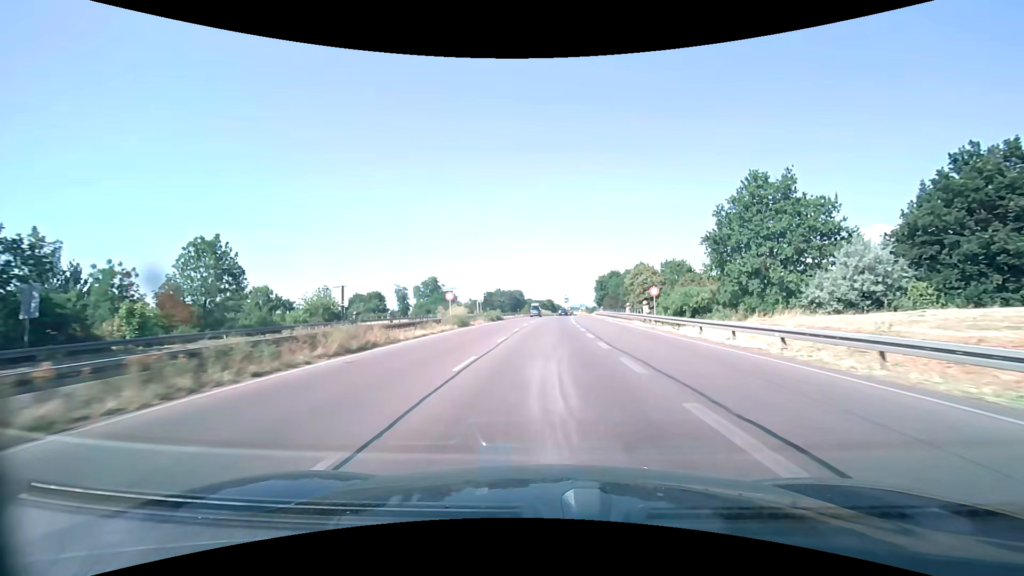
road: trunk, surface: asphalt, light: Day
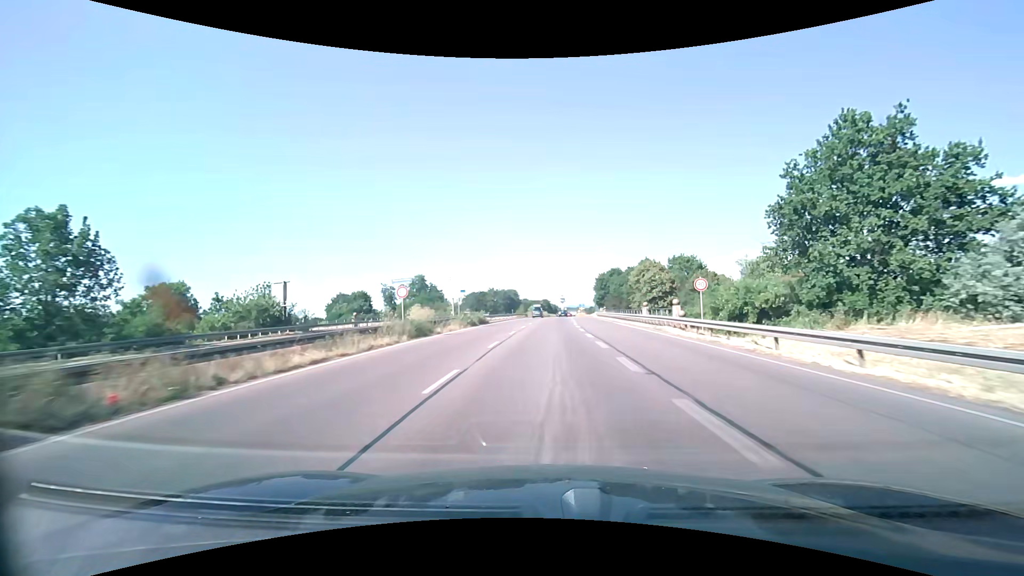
(+0.1, +11.5) m; +1°
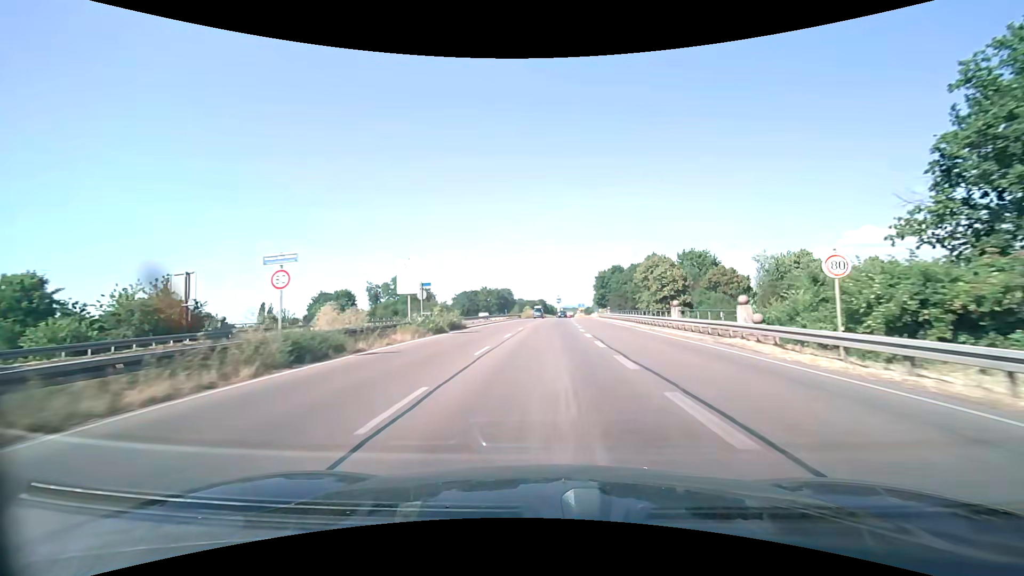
(0.0, +11.5) m; 0°
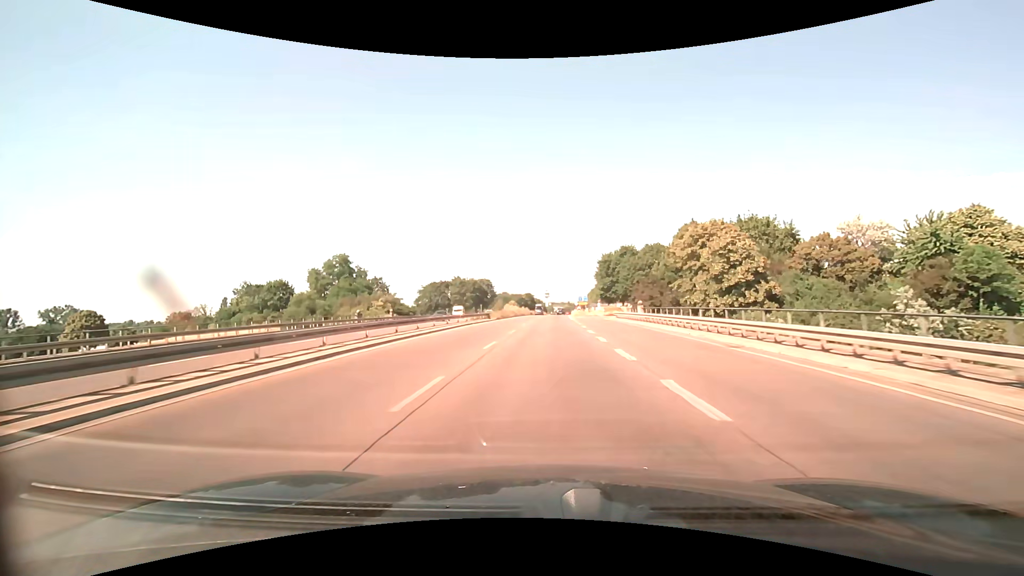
(+0.4, +34.8) m; +2°
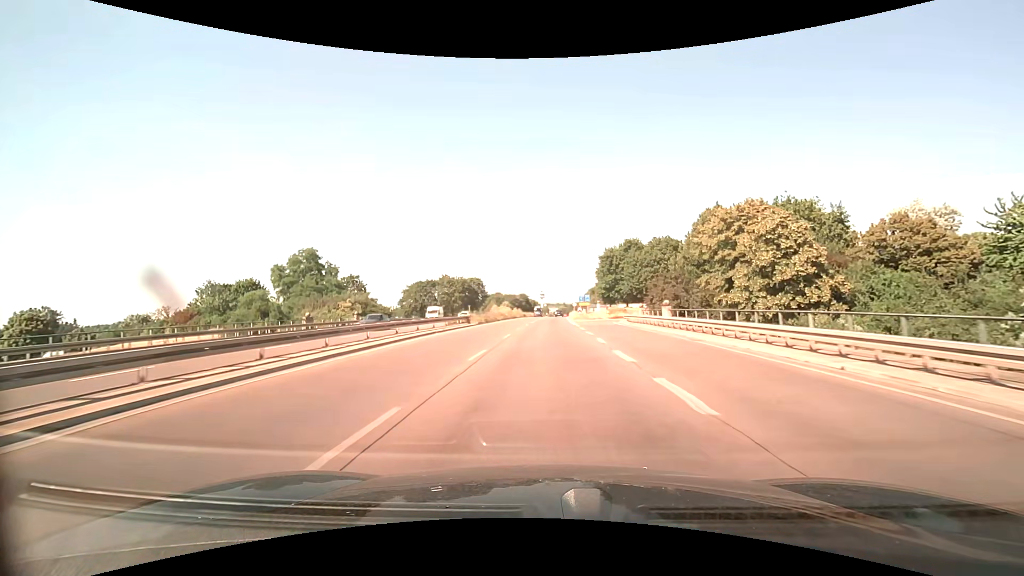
(0.0, +11.7) m; 0°
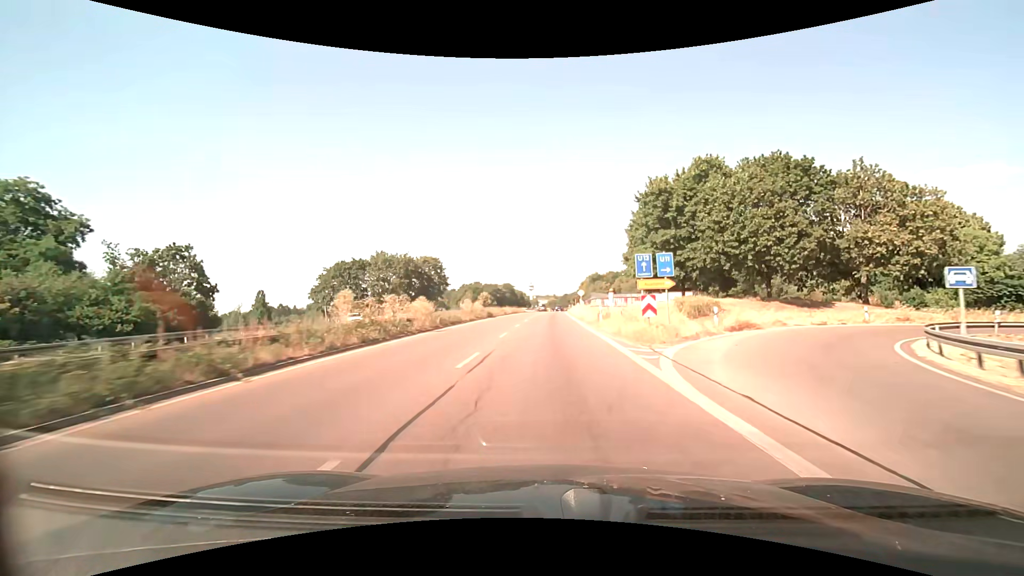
(+0.5, +47.0) m; +1°
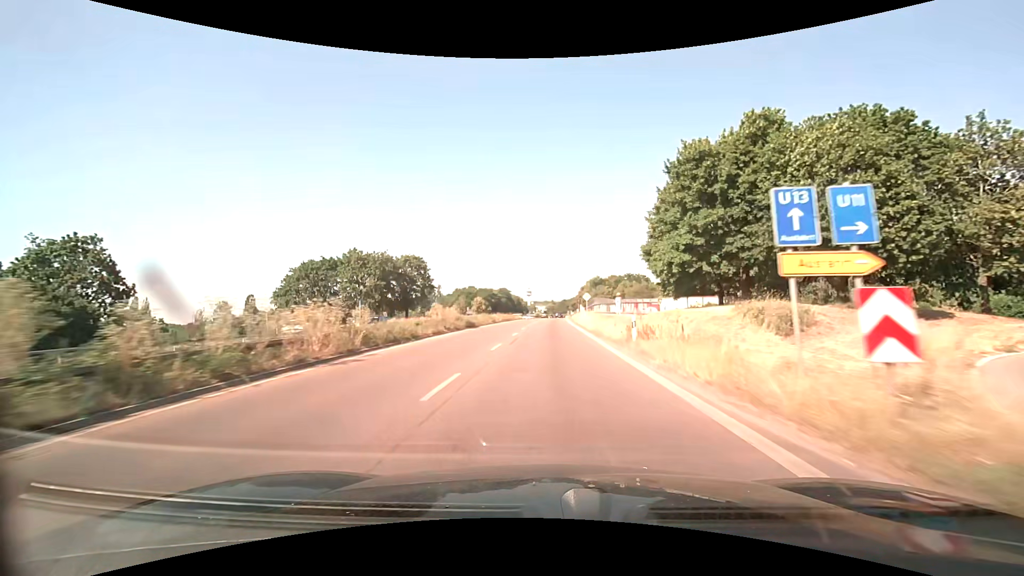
(0.0, +12.0) m; 0°
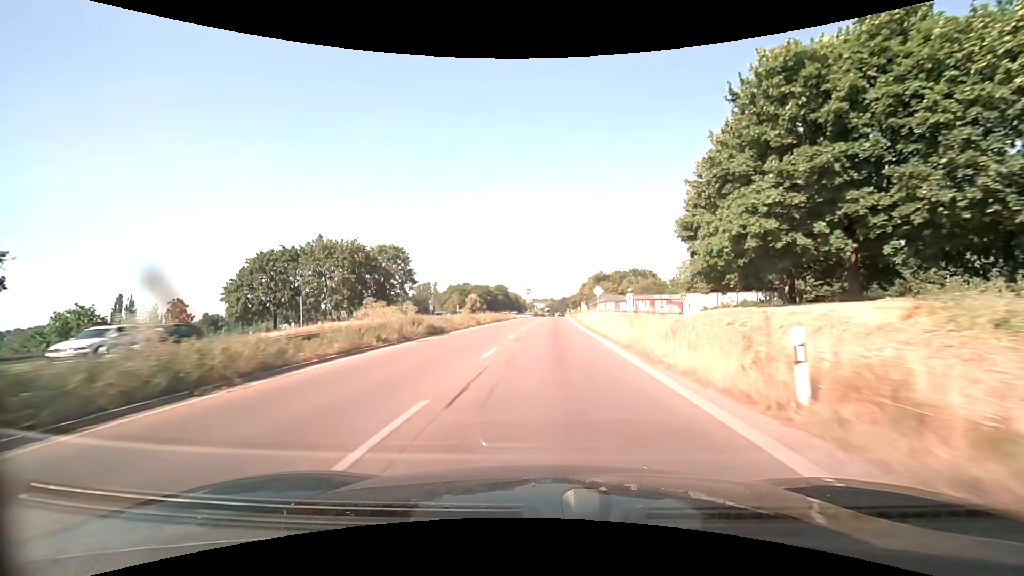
(0.0, +12.0) m; 0°
(0, +10) (0, +20) (0, +30) (0, +40) (+1, +50) (+1, +60) (+1, +70) (+2, +80) (+2, +90) (+2, +100) m
